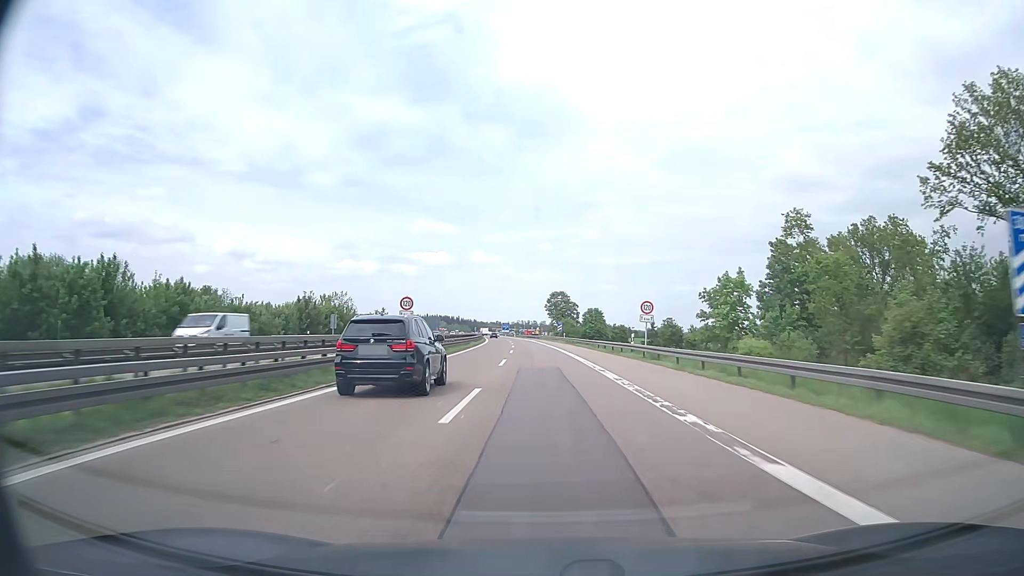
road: motorway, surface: asphalt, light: Day
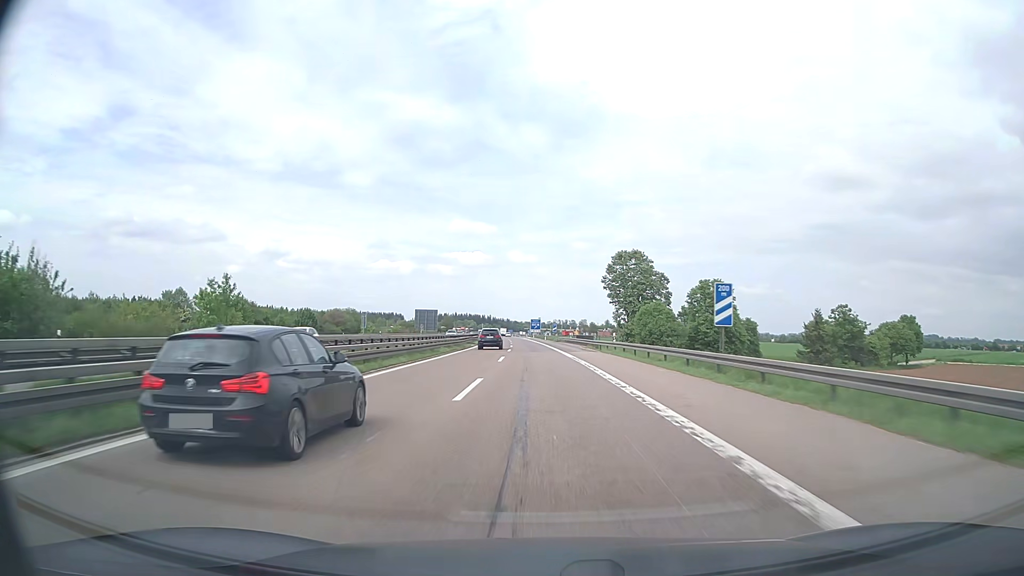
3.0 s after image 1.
(-2.5, +86.5) m; -3°
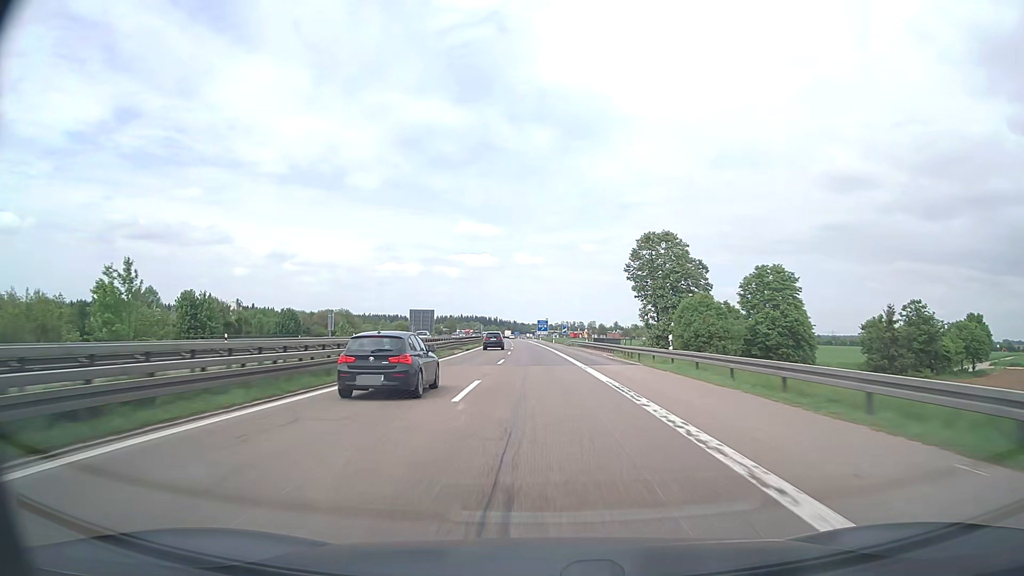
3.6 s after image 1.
(-0.1, +17.6) m; -1°
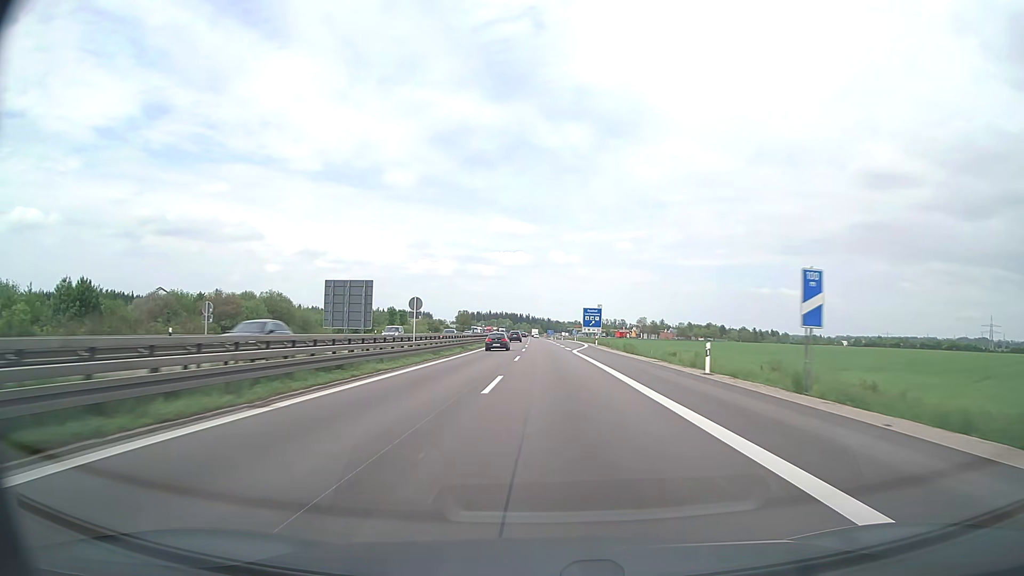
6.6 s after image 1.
(-2.6, +89.0) m; -3°
(0, +10) (0, +20) (0, +30) (0, +40) (0, +50) (0, +60) (-1, +70) (-1, +80) (-1, +90) (-1, +100) m
